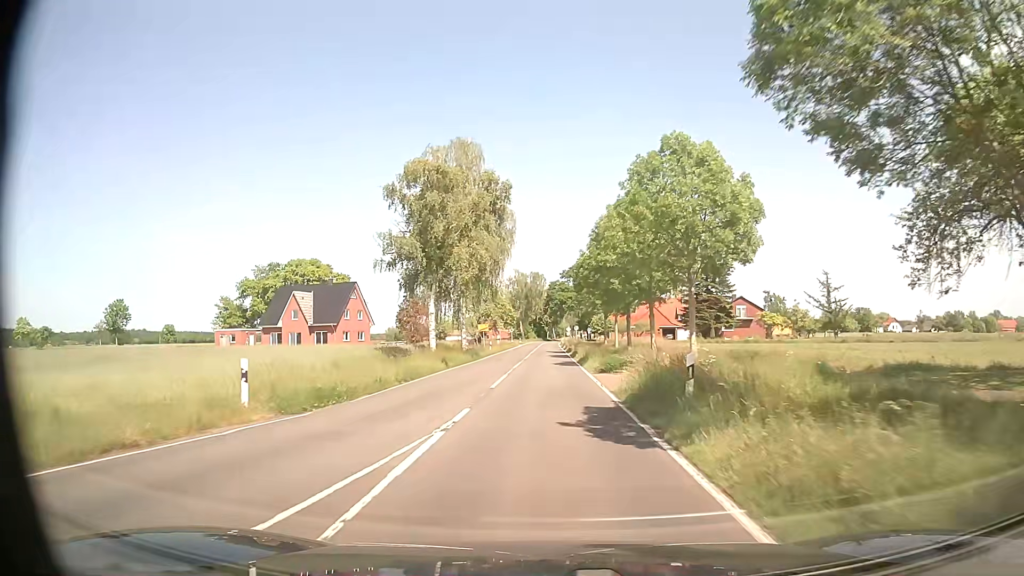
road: secondary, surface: asphalt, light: Day
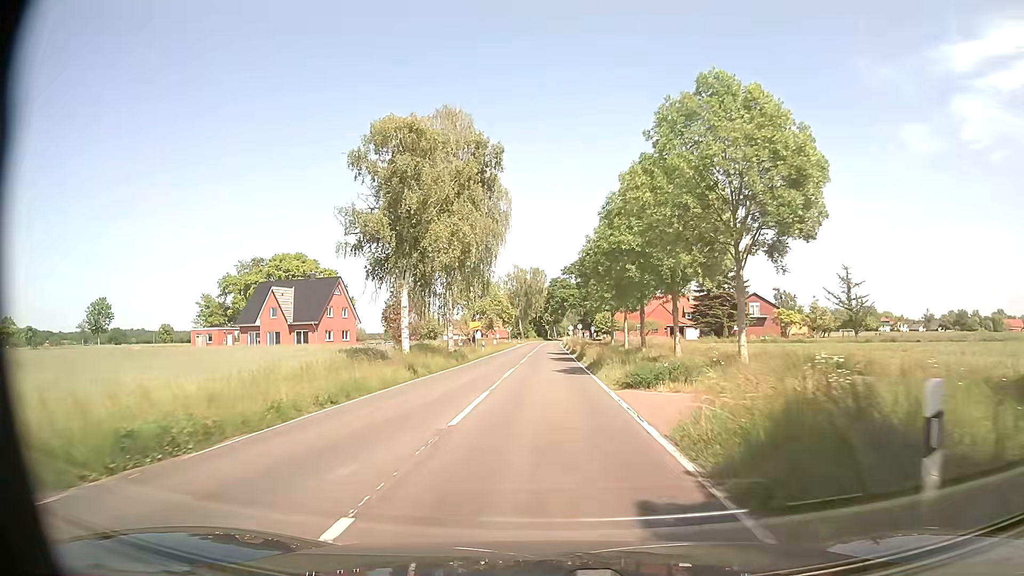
(0.0, +7.6) m; 0°
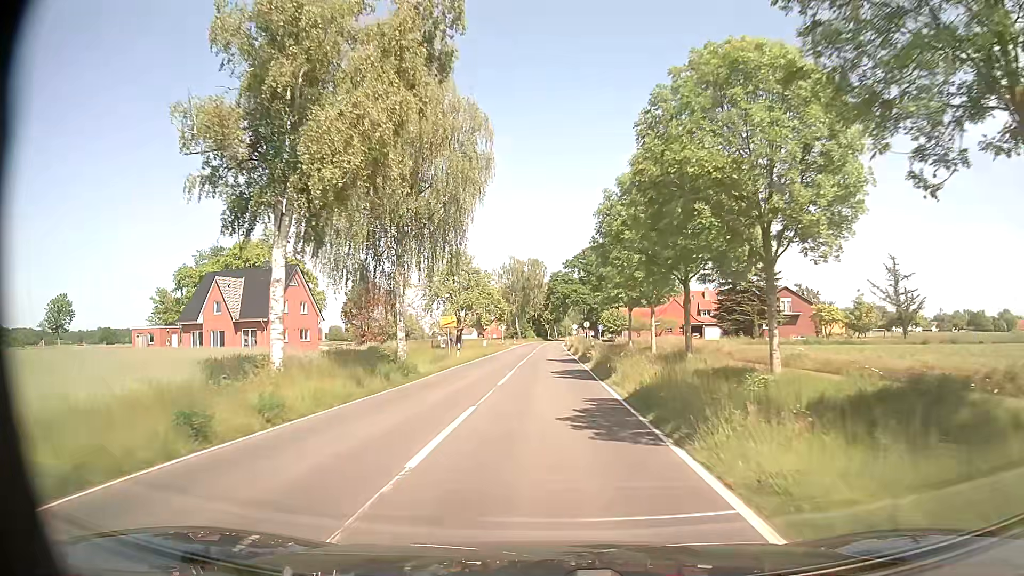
(-0.1, +15.2) m; 0°
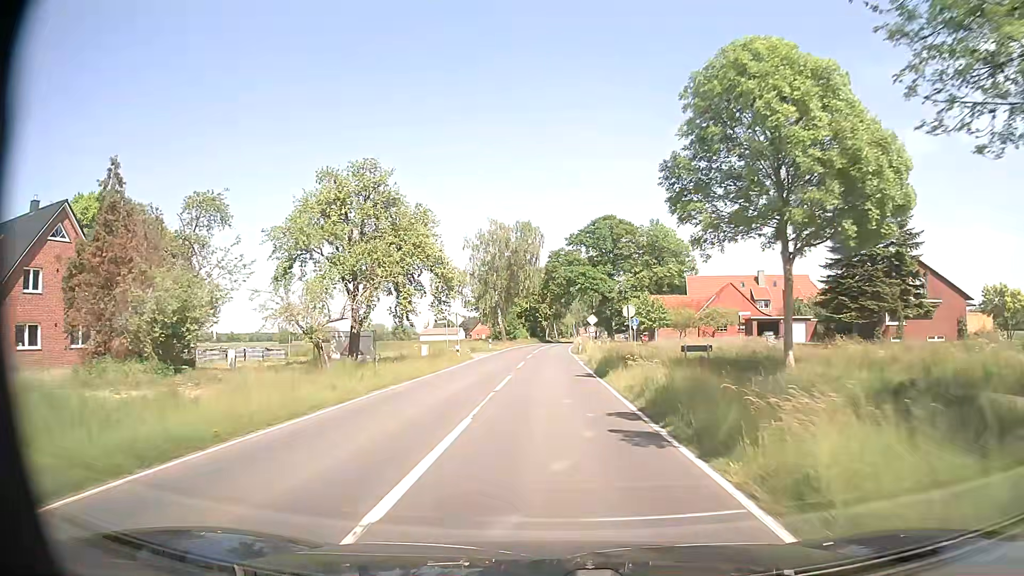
(-0.1, +38.1) m; 0°
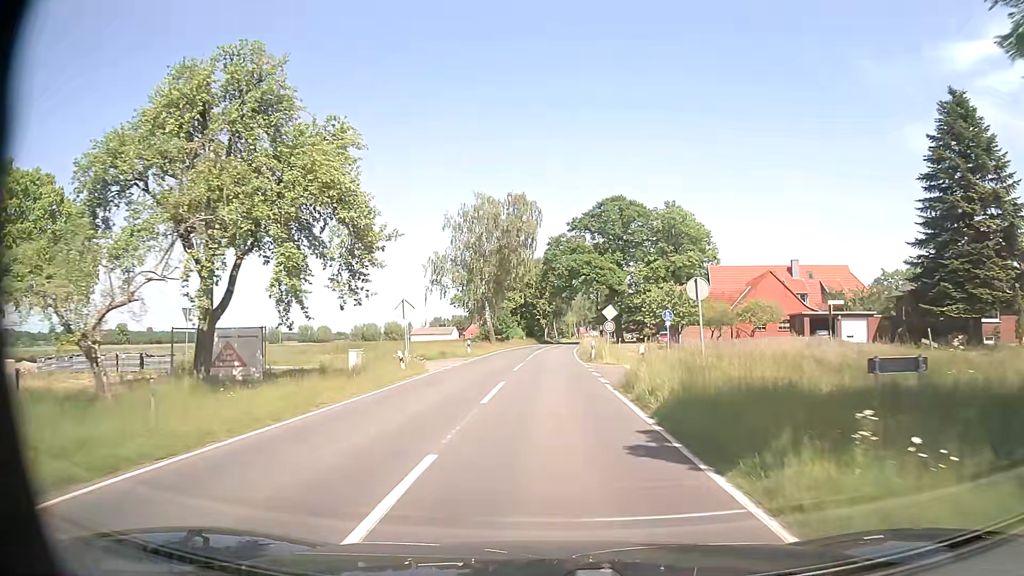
(-0.1, +15.3) m; -1°
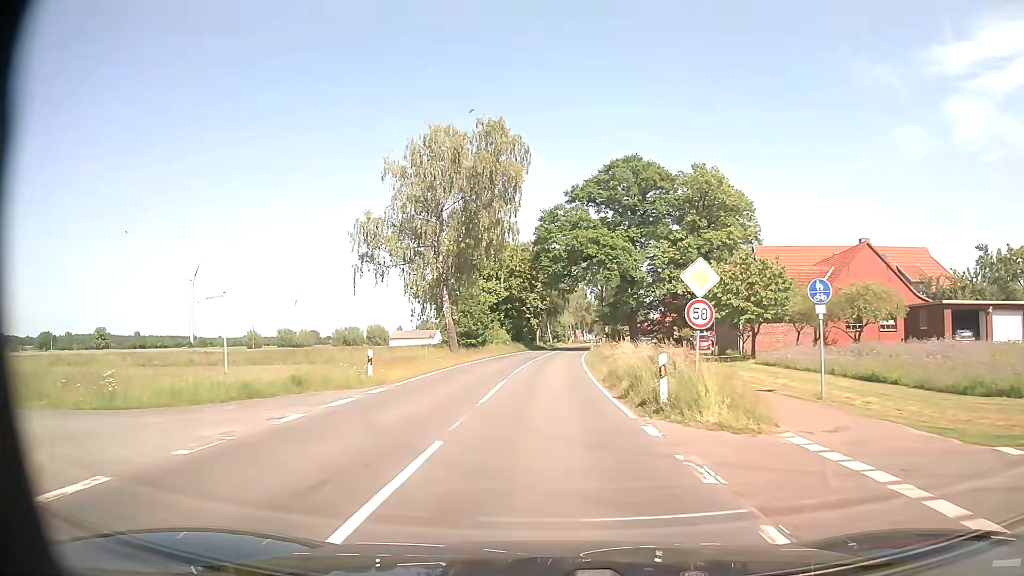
(+0.3, +23.0) m; +1°
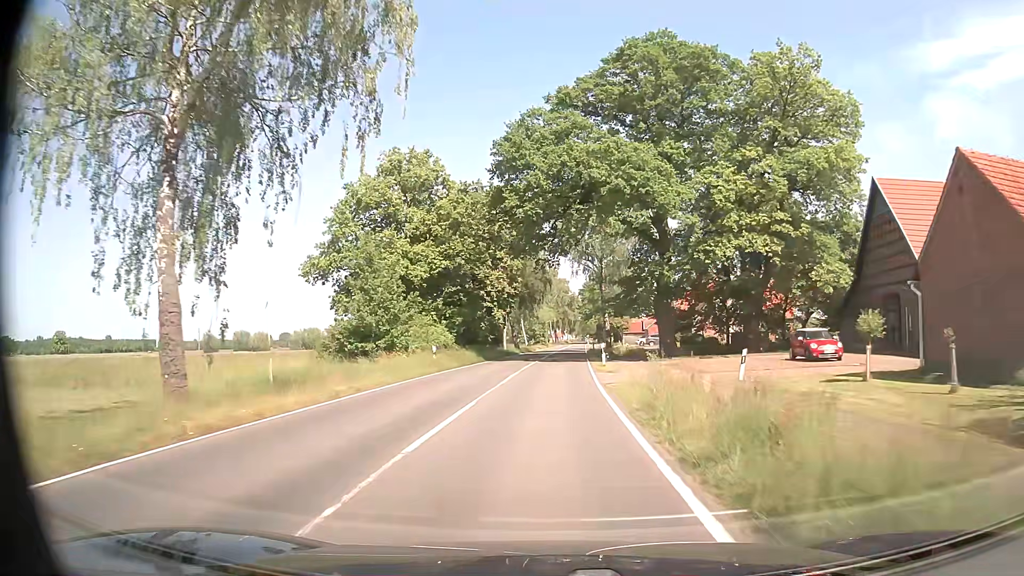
(+0.4, +30.5) m; +2°
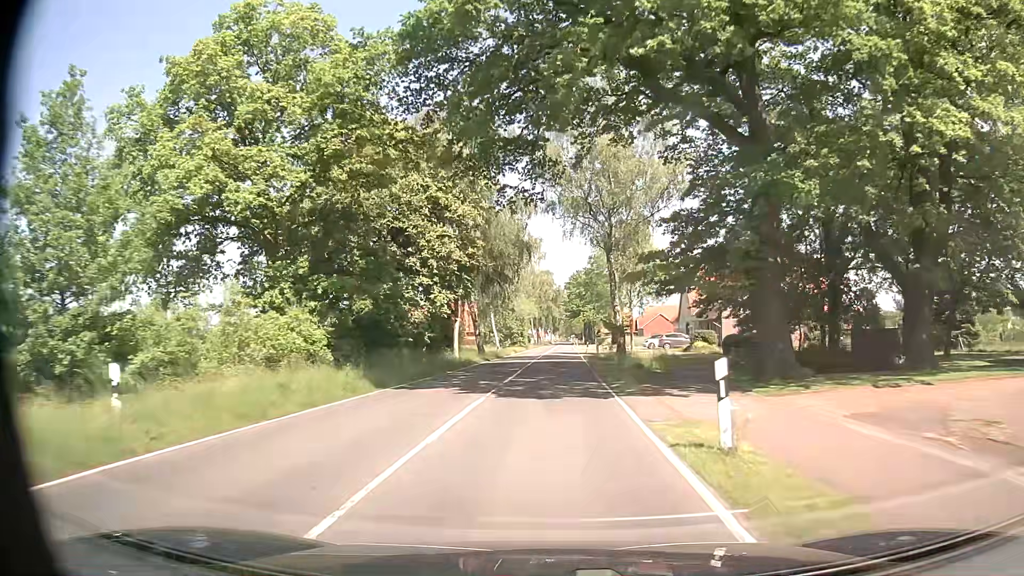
(+0.2, +22.8) m; +1°
(0, +10) (0, +20) (0, +30) (+1, +40) (+1, +50) (+1, +60) (+2, +70) (+2, +80) (+2, +90) (+3, +100) m
